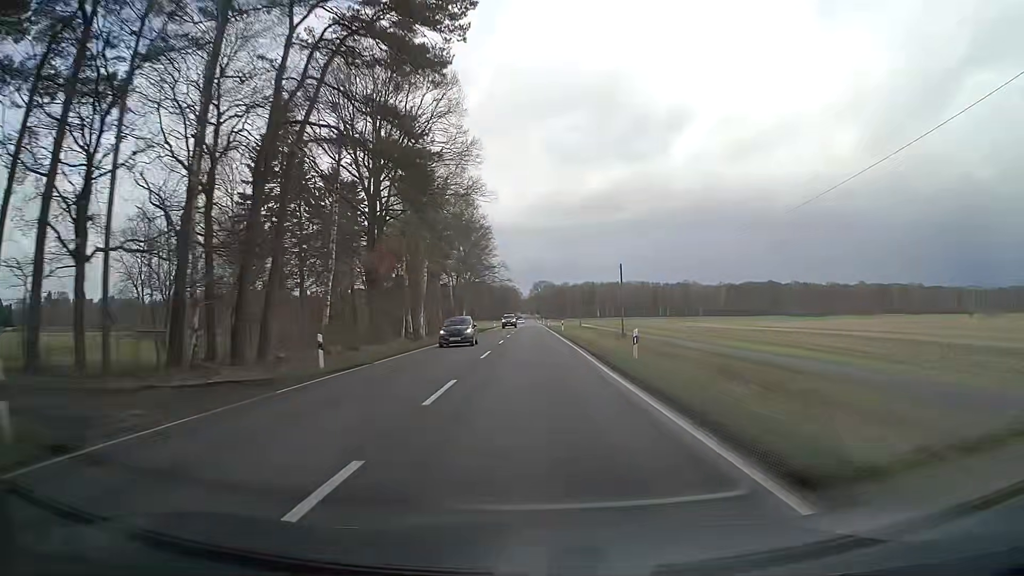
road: secondary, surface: asphalt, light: Day
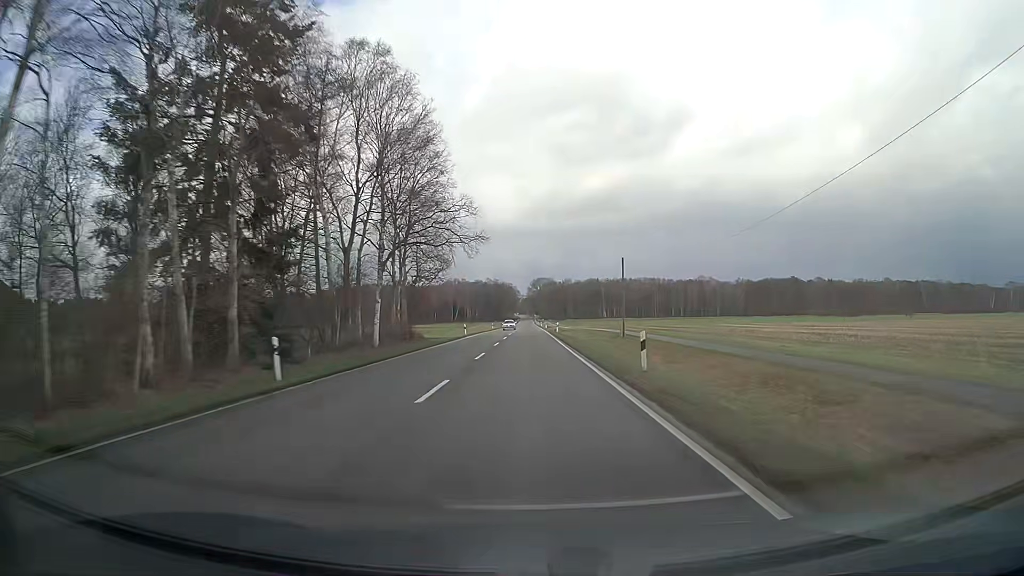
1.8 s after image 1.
(-0.1, +47.3) m; 0°
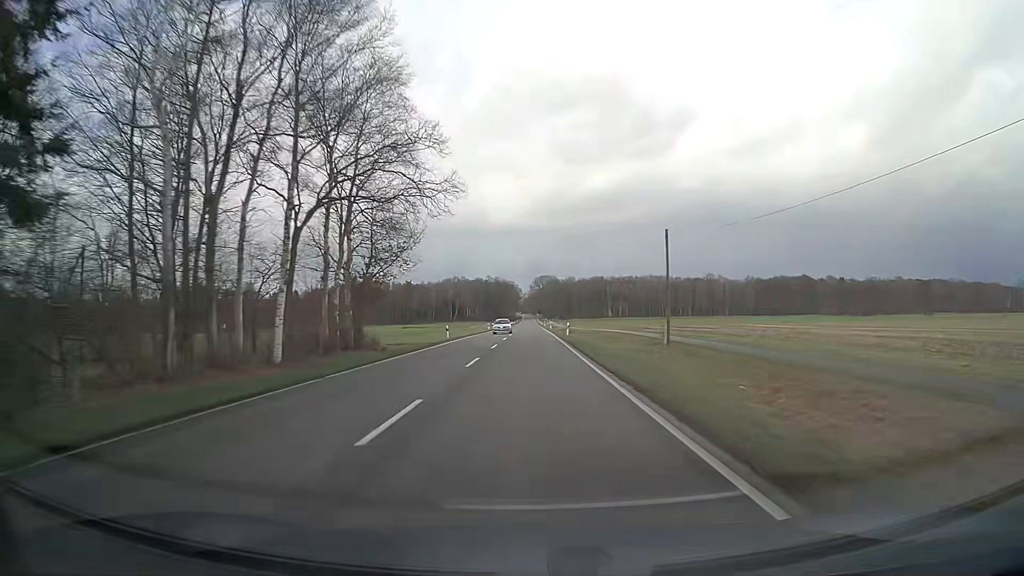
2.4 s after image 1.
(0.0, +15.8) m; 0°
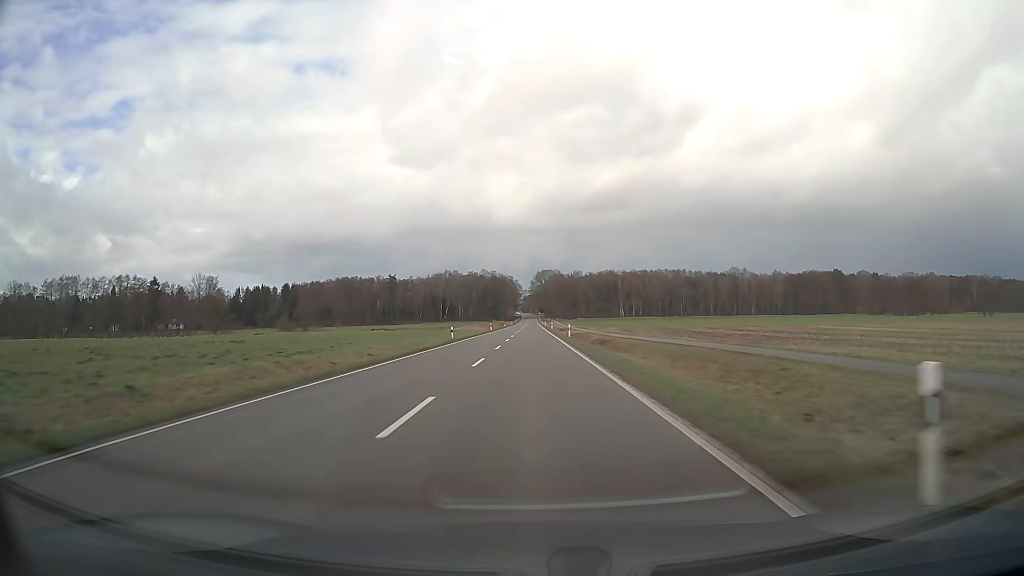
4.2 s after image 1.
(-0.1, +47.5) m; 0°
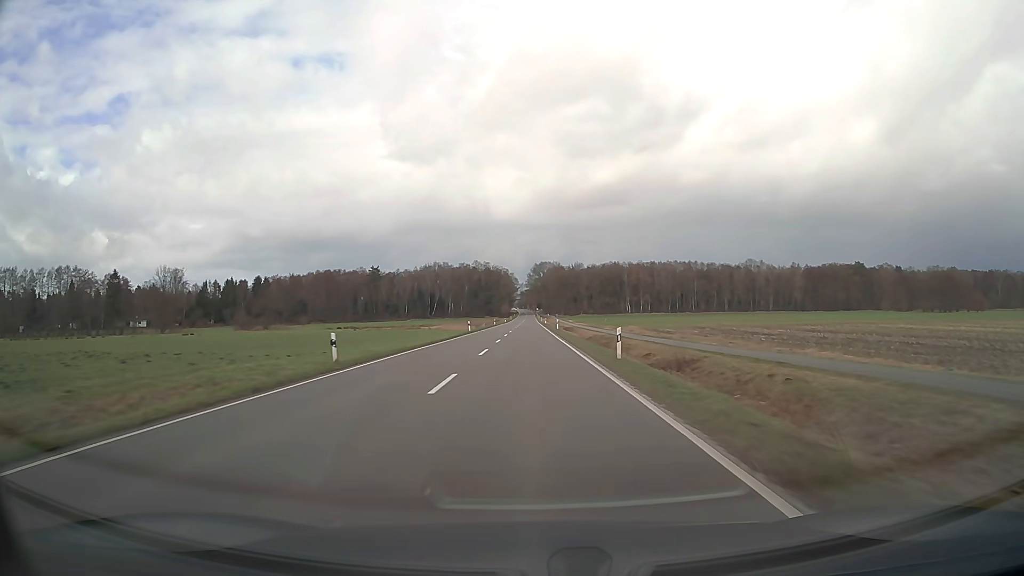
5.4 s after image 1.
(+0.1, +31.7) m; 0°
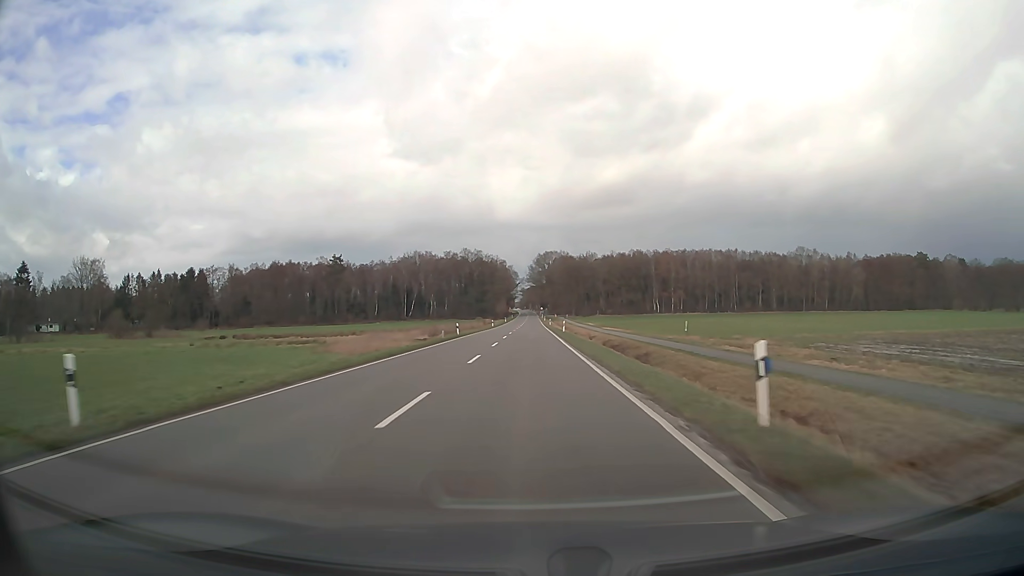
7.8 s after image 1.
(-0.1, +63.5) m; 0°
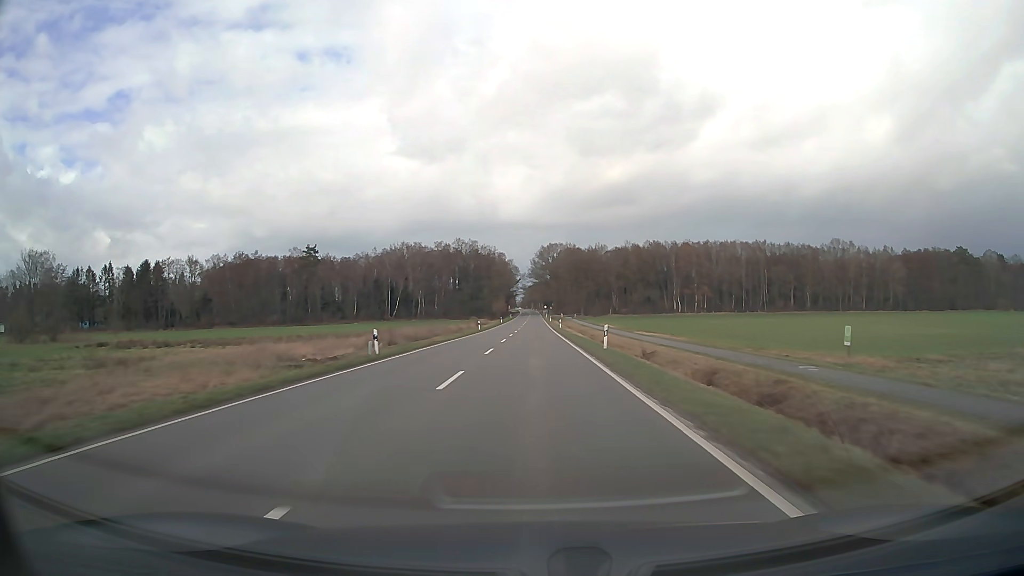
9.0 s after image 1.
(-0.1, +31.7) m; 0°
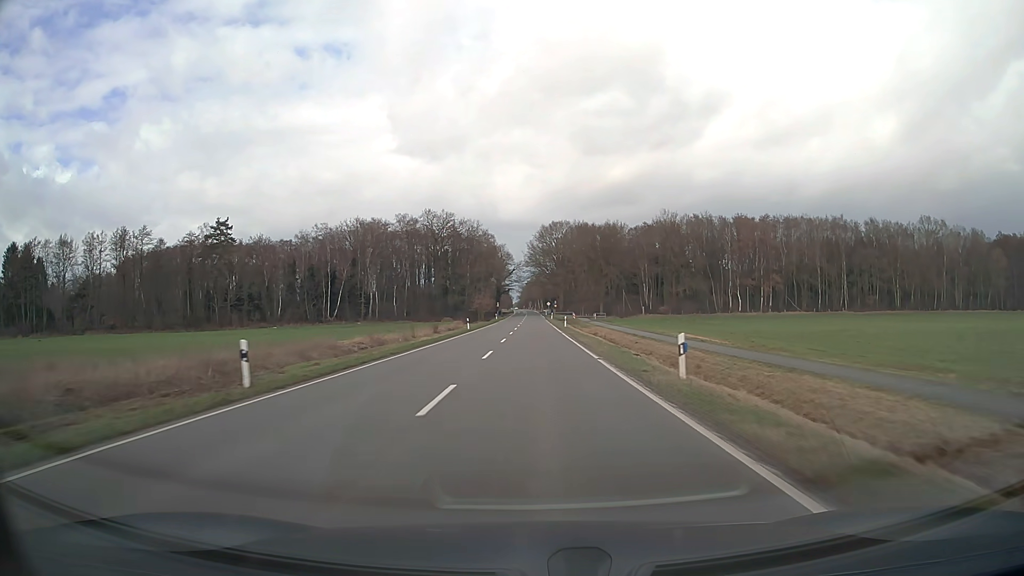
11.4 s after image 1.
(0.0, +63.2) m; 0°
(0, +10) (0, +20) (0, +30) (0, +40) (0, +50) (0, +60) (0, +70) (0, +80) (0, +90) (0, +100) m
